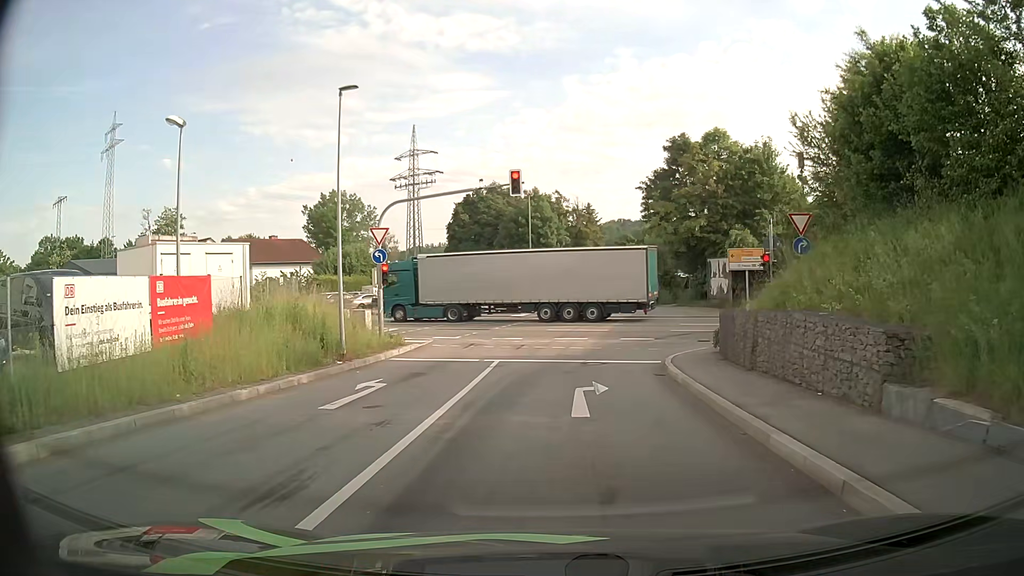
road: primary_link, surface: asphalt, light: Day
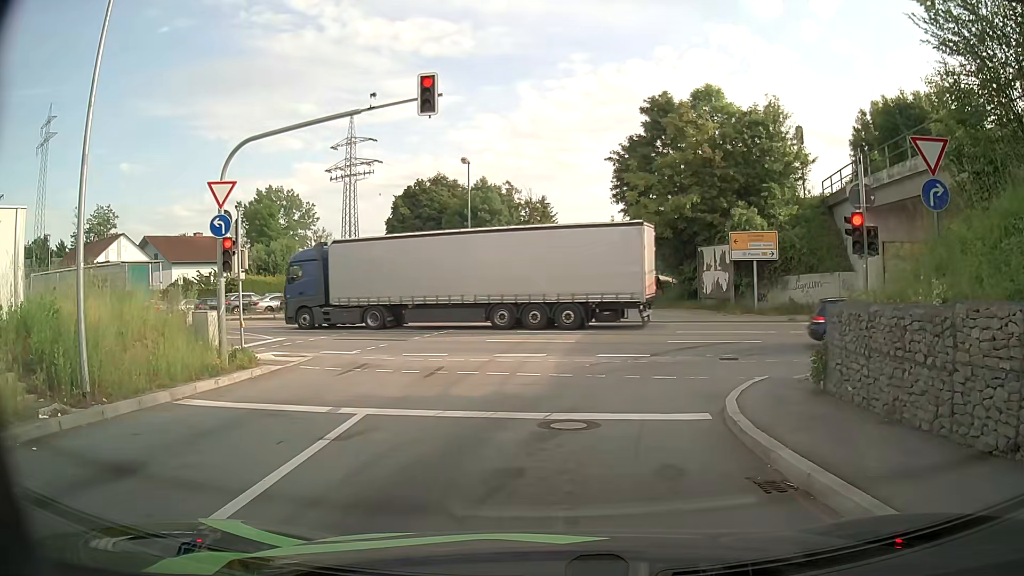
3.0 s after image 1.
(+0.3, +10.2) m; +2°
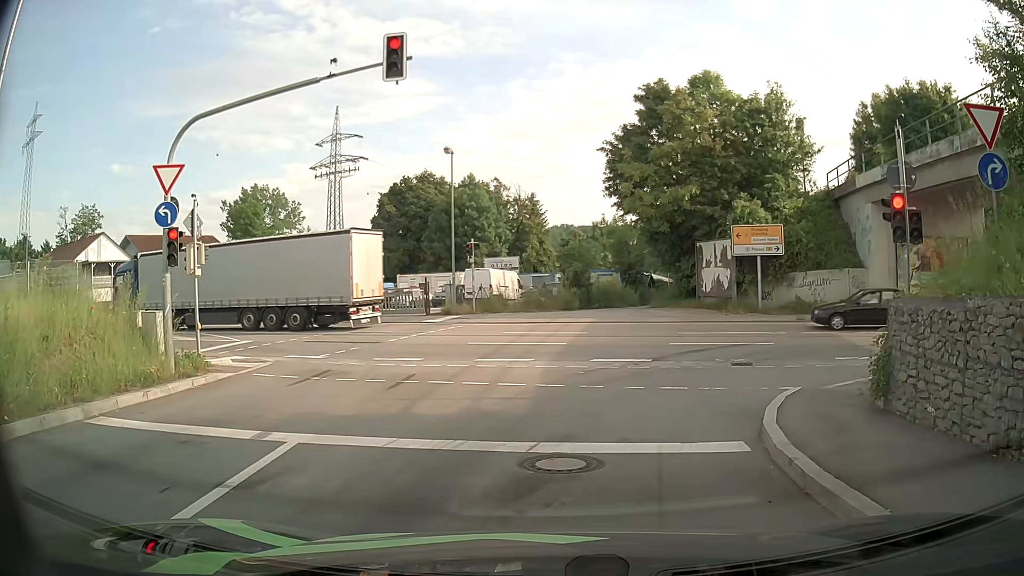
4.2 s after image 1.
(+0.1, +2.2) m; +3°
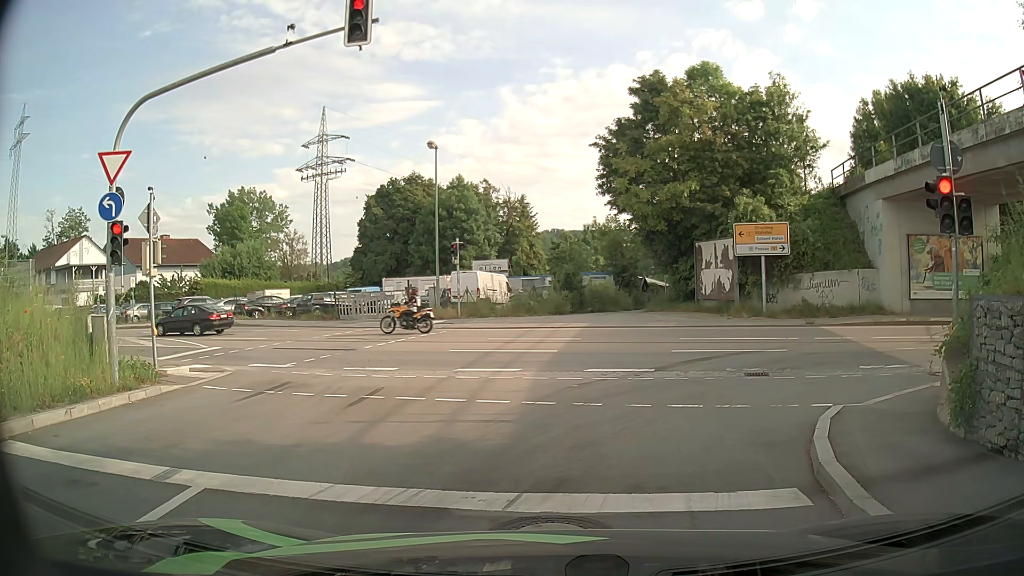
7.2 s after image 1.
(0.0, +1.9) m; 0°
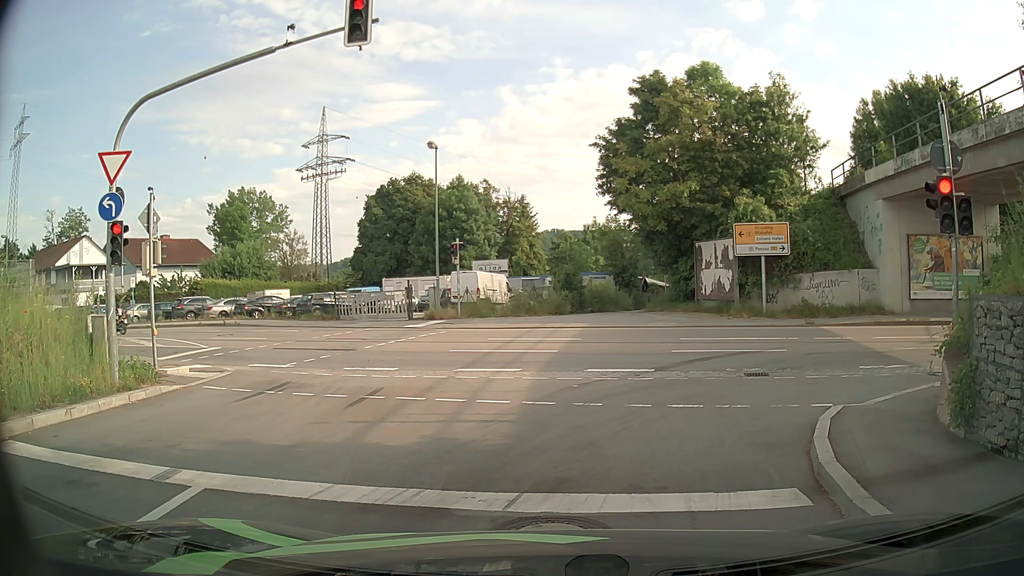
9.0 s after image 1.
(0.0, 0.0) m; 0°
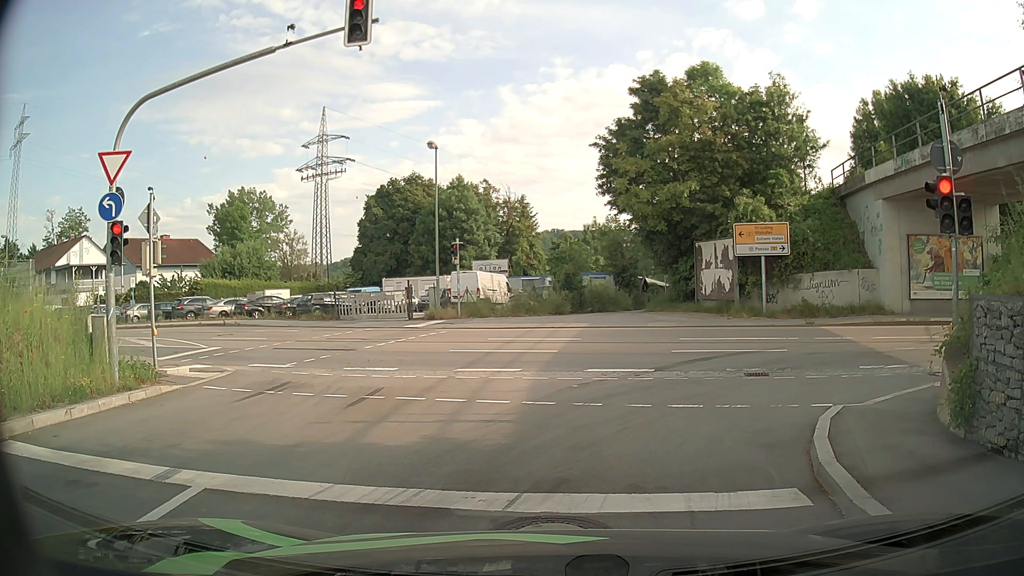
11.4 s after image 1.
(0.0, 0.0) m; 0°
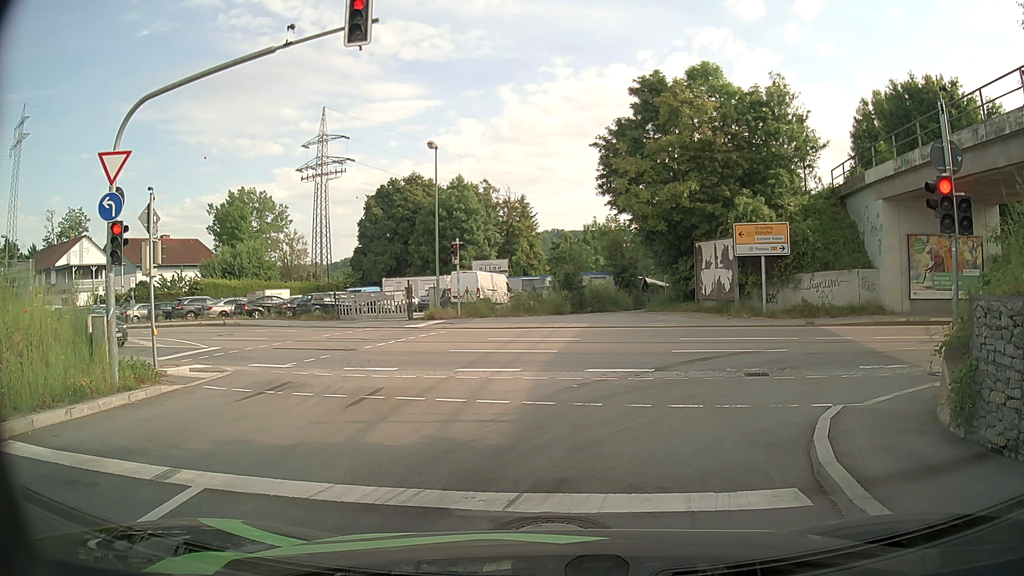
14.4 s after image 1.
(0.0, 0.0) m; 0°
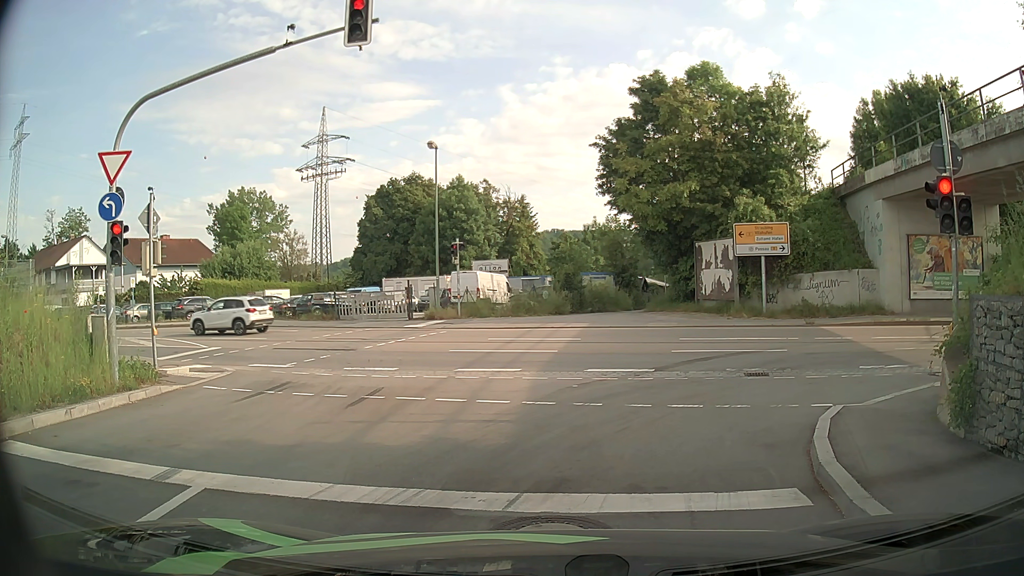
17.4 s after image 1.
(0.0, 0.0) m; 0°
